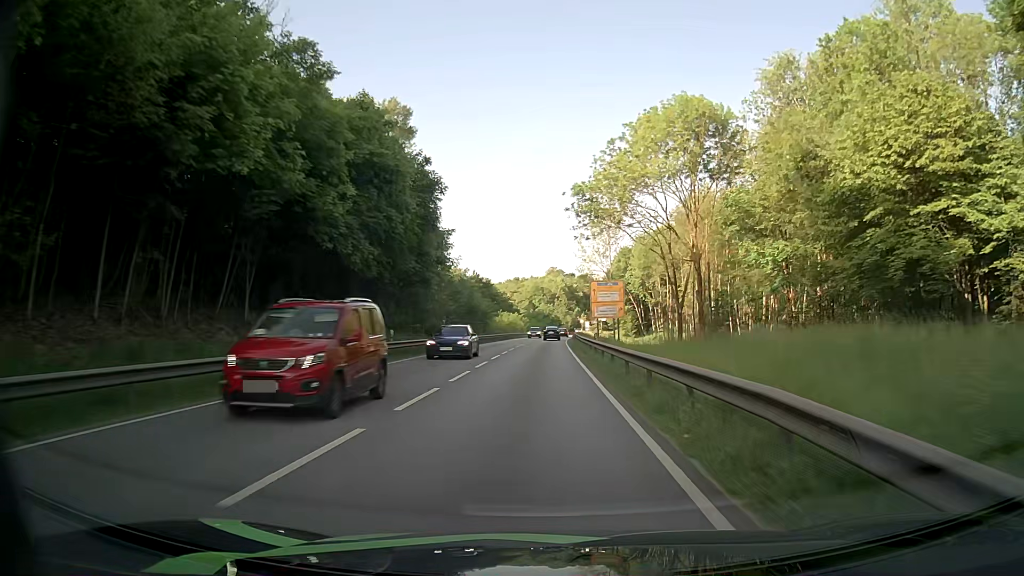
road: primary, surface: asphalt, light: Day
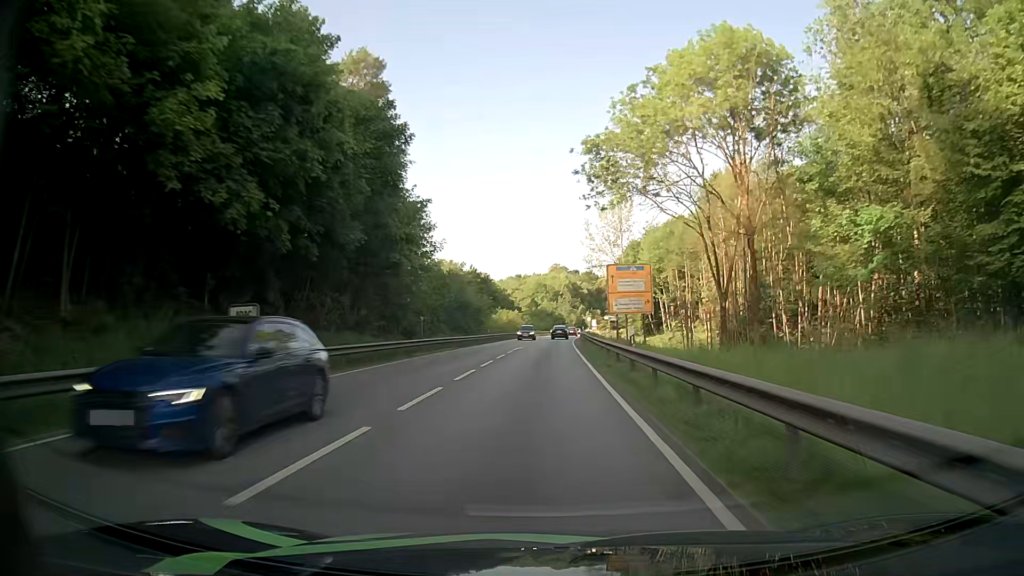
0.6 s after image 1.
(0.0, +12.1) m; 0°
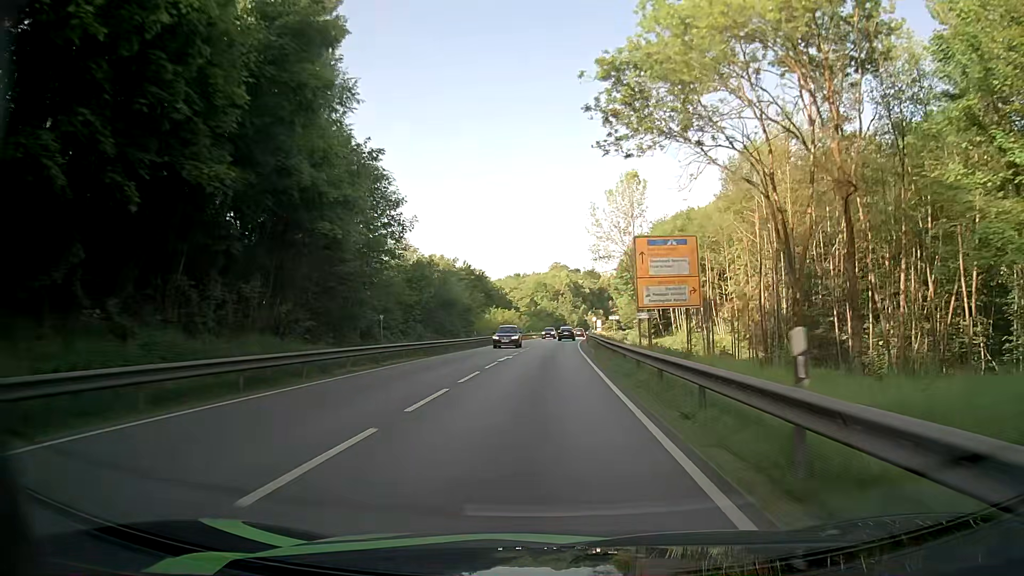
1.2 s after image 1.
(0.0, +12.1) m; 0°
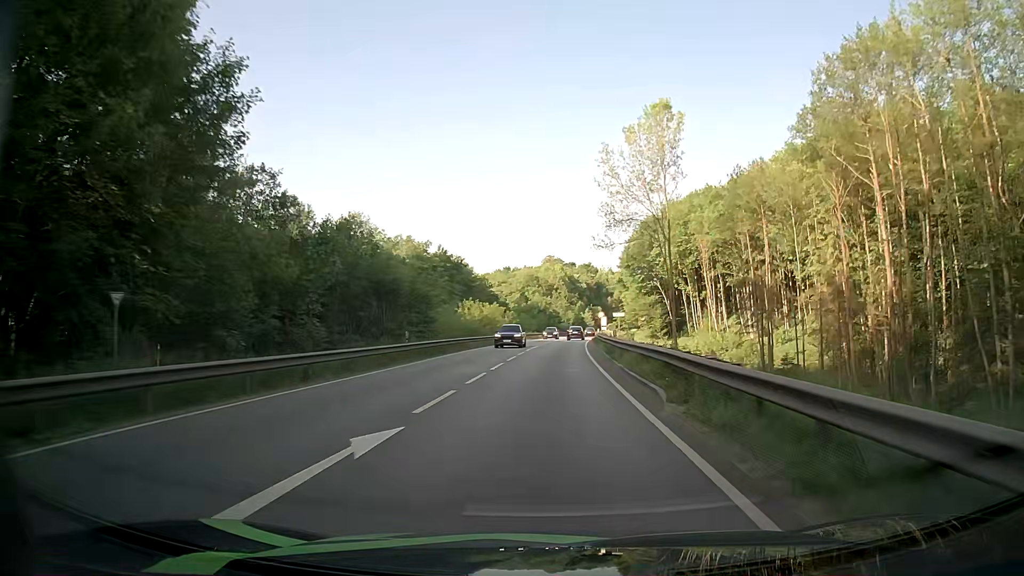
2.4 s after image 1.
(0.0, +24.1) m; 0°
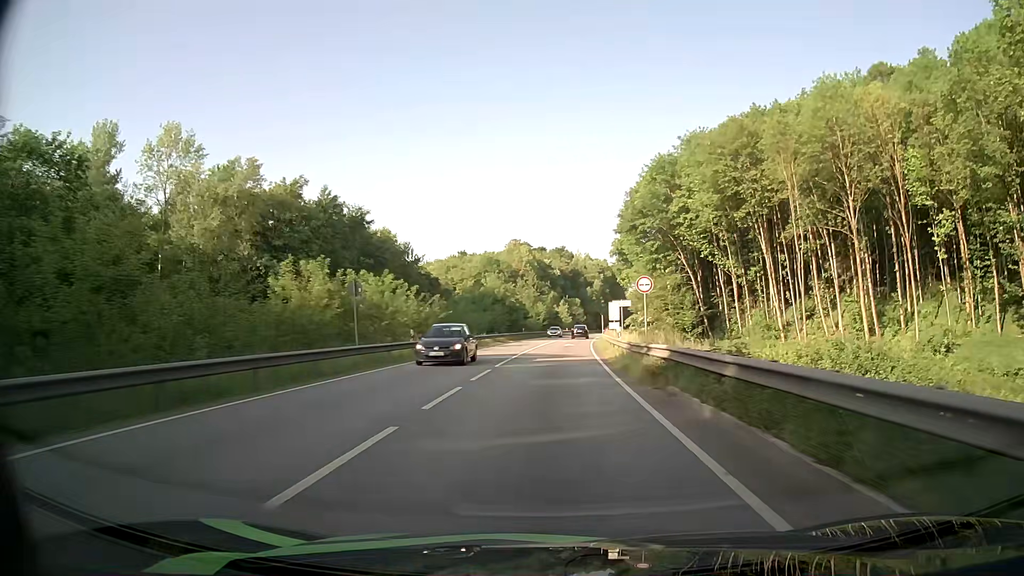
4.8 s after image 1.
(+1.1, +47.7) m; +3°
